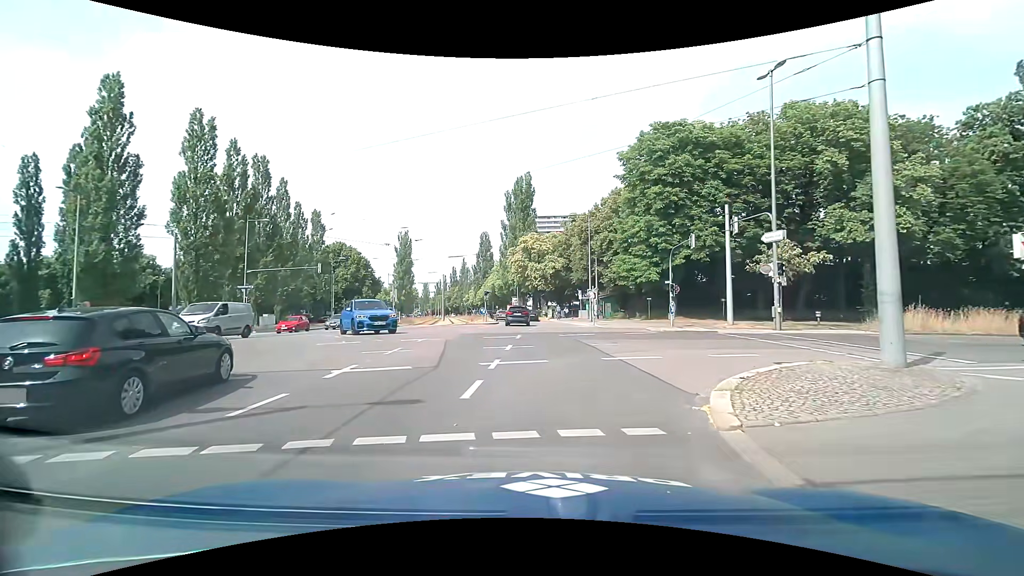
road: secondary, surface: asphalt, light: Day
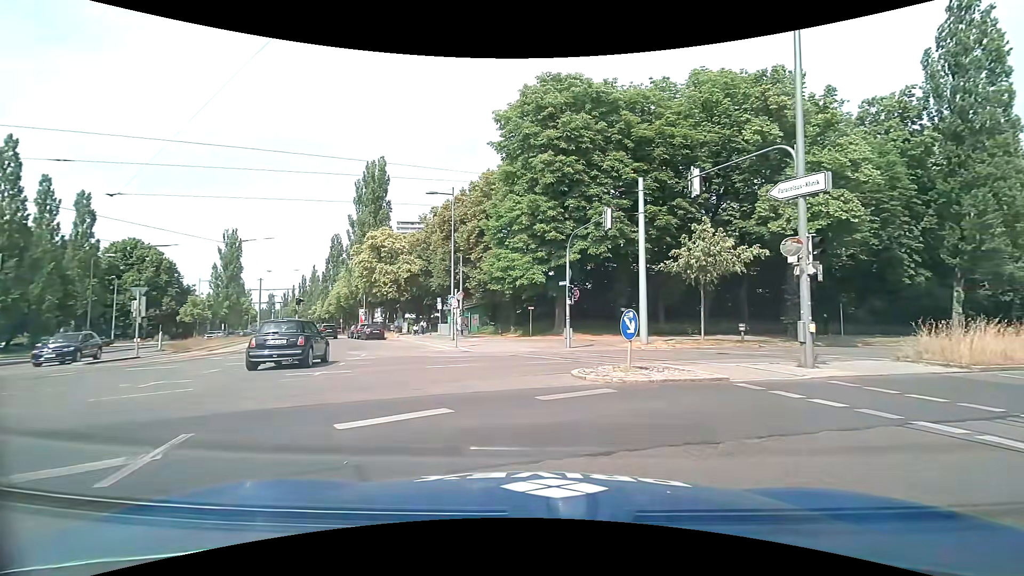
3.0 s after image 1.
(+1.2, +13.1) m; +16°
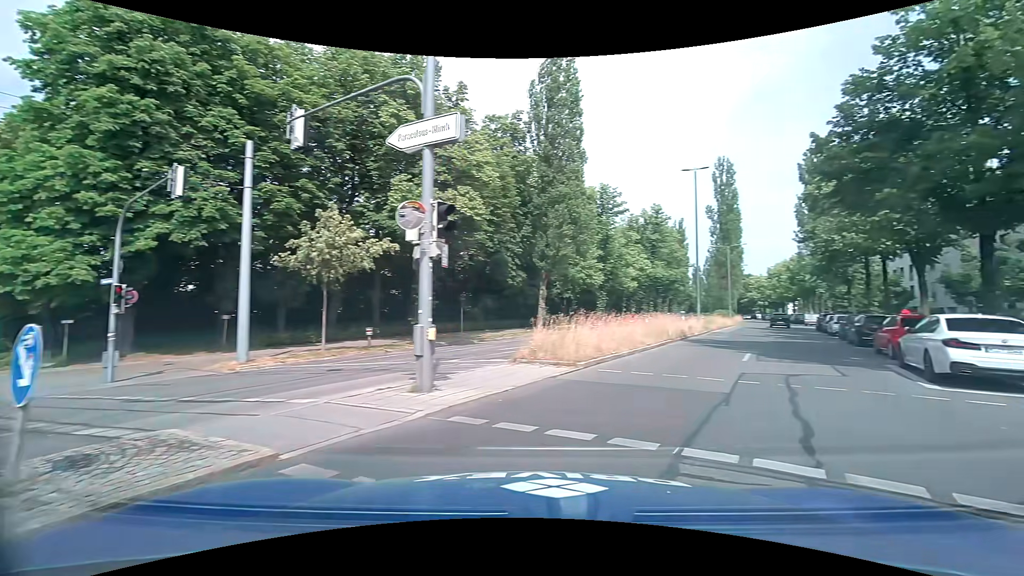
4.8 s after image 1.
(+1.3, +5.0) m; +43°
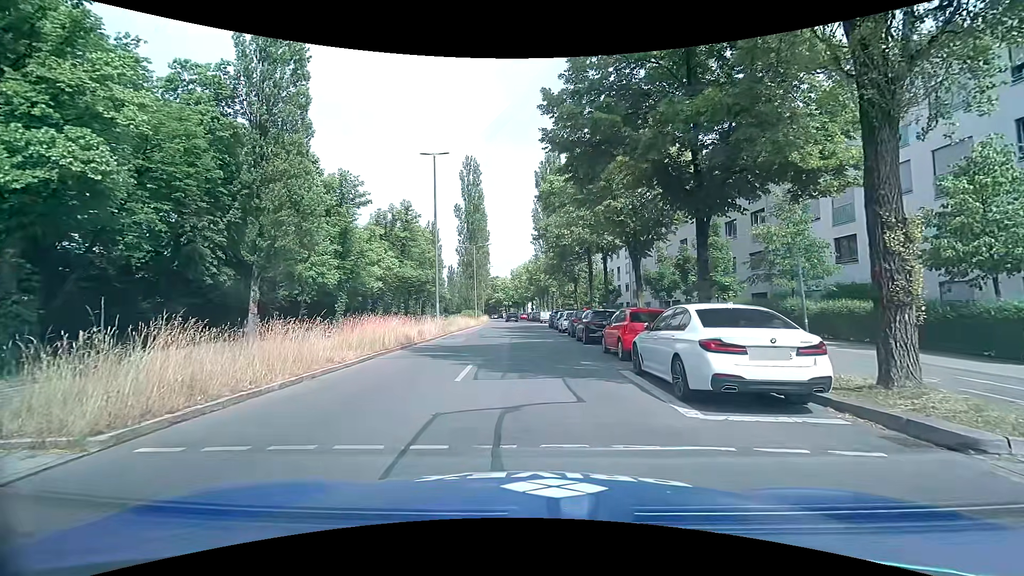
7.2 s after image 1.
(+1.7, +5.8) m; +23°
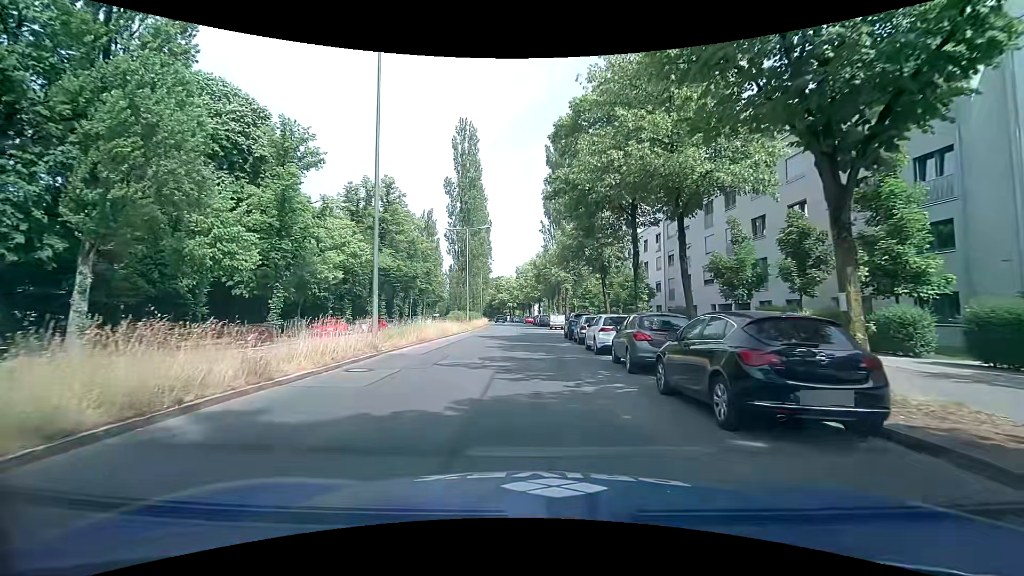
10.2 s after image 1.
(-0.3, +15.3) m; -1°
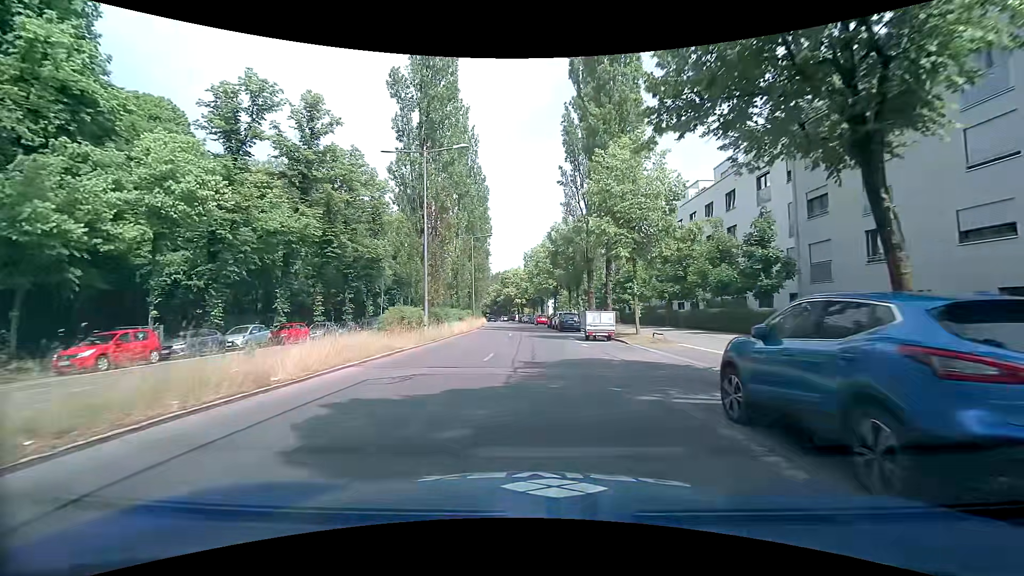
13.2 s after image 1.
(-0.2, +25.4) m; 0°
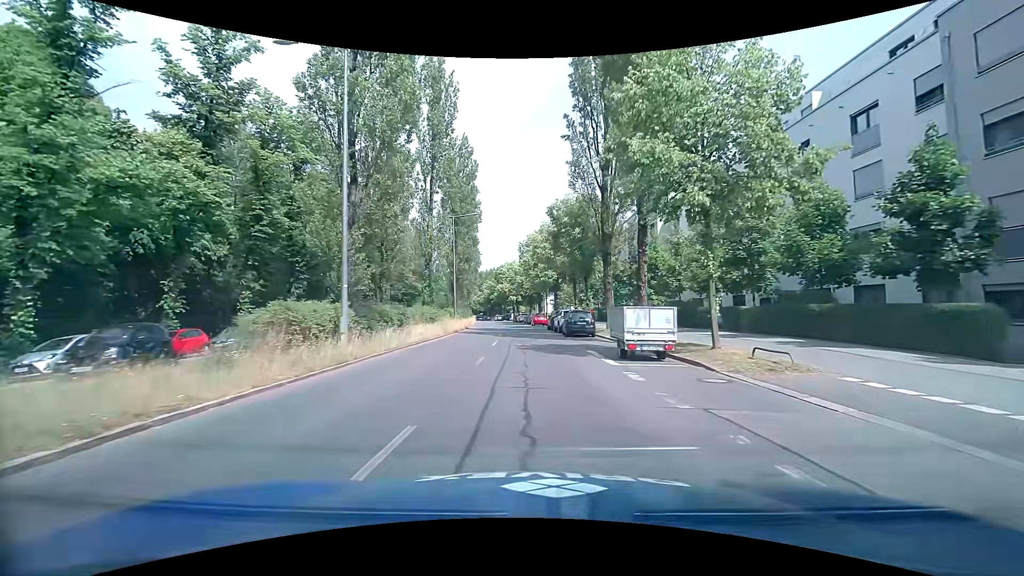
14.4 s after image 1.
(-0.1, +11.5) m; 0°
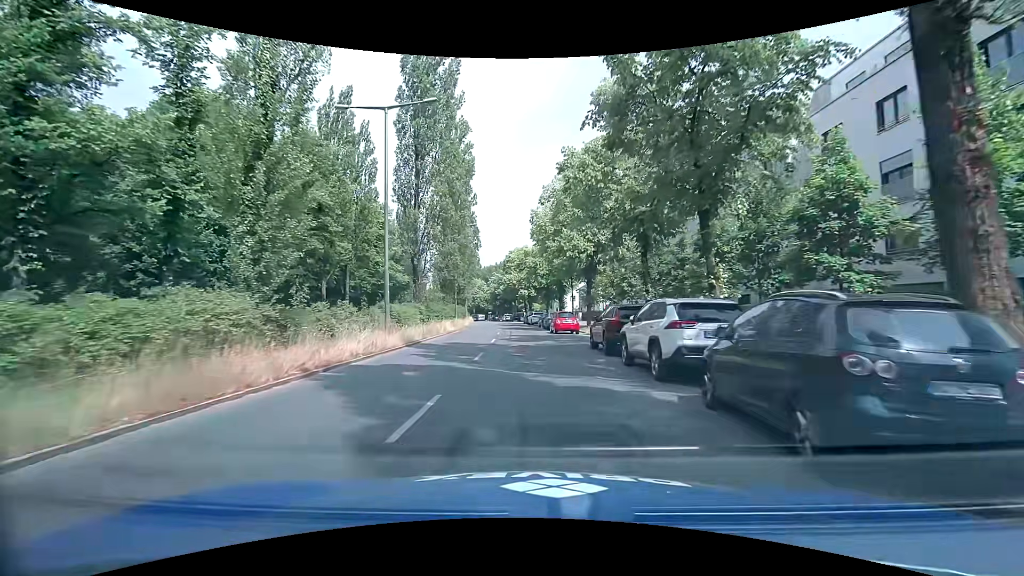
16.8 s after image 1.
(-0.4, +25.1) m; 0°
(0, +10) (-1, +20) (-1, +30) (-2, +40) (-3, +50) (-4, +60) (-5, +70) (-7, +80) (-8, +90) (-10, +99) m
